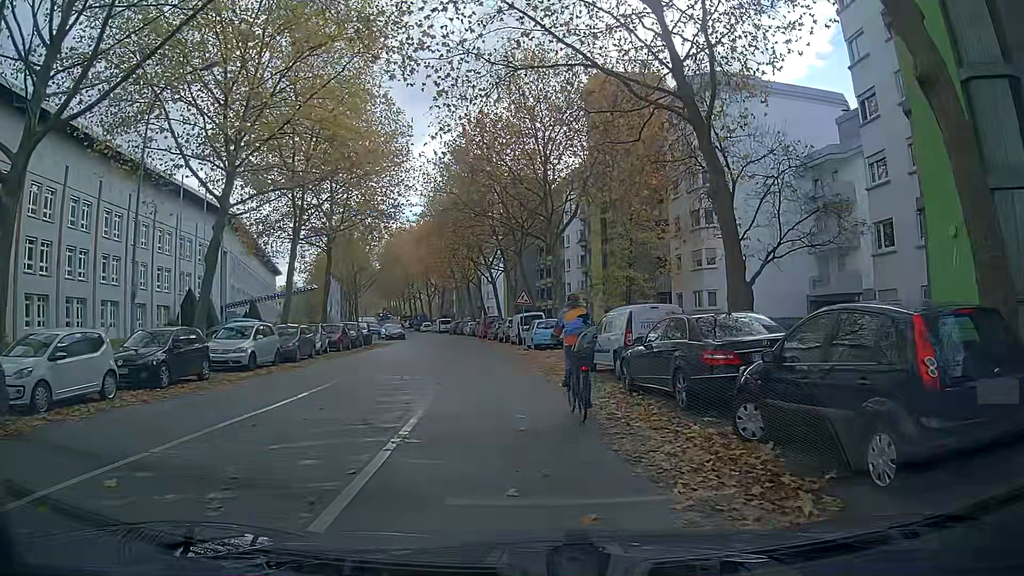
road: residential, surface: asphalt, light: Day
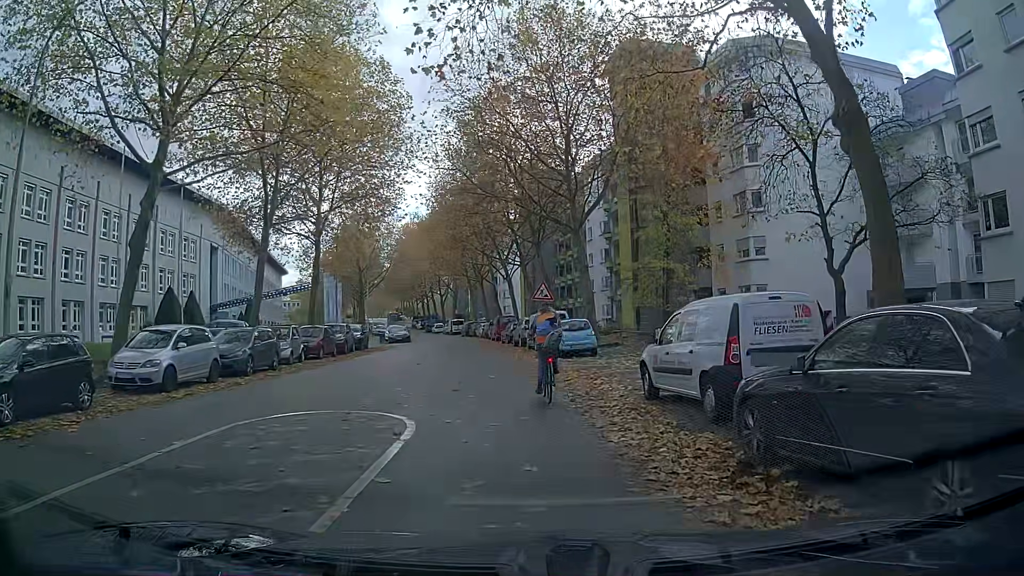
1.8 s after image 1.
(-0.2, +6.5) m; -4°
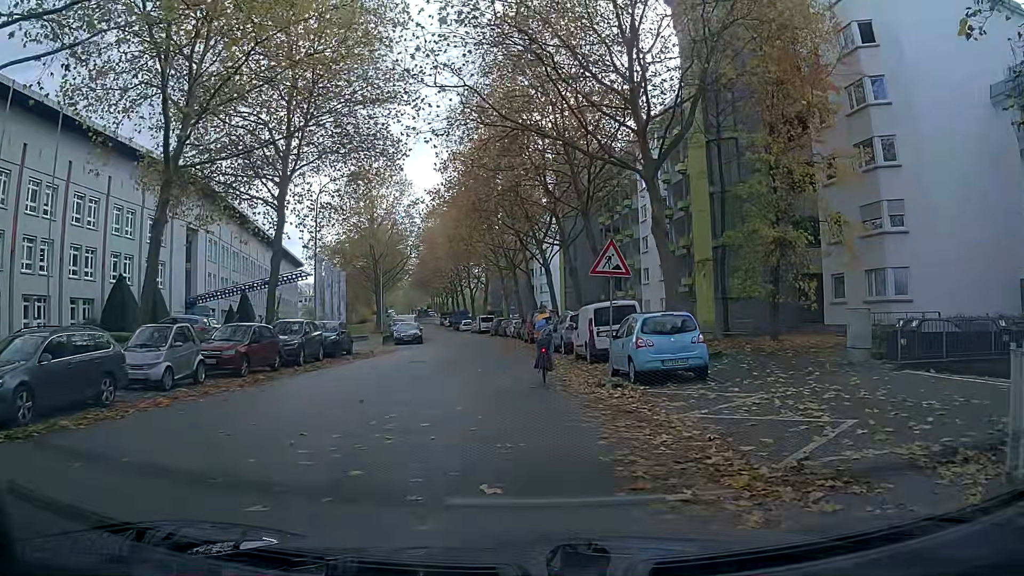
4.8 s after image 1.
(-0.2, +11.8) m; 0°
